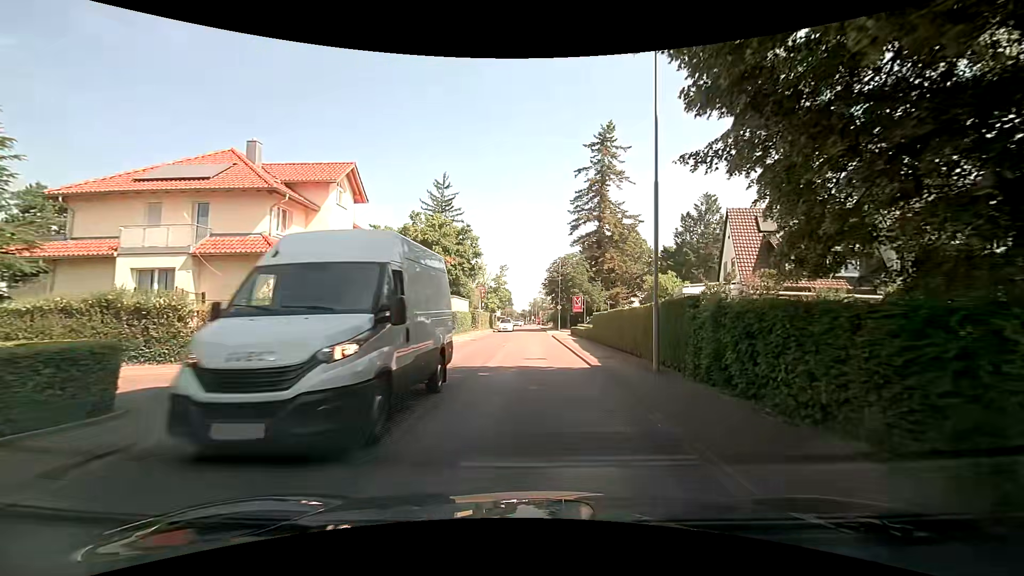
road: secondary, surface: paved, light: Day
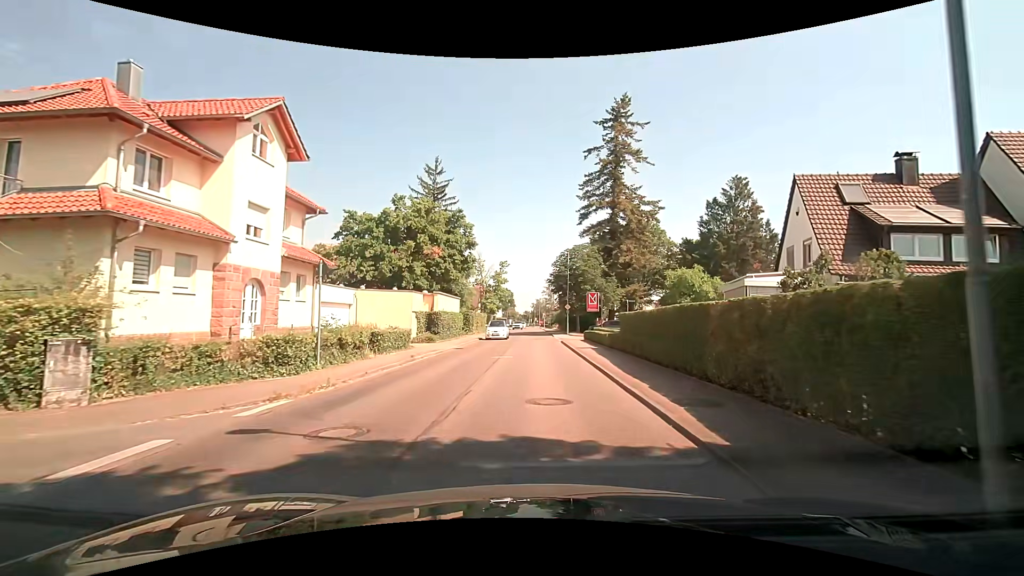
(-0.2, +8.3) m; -1°
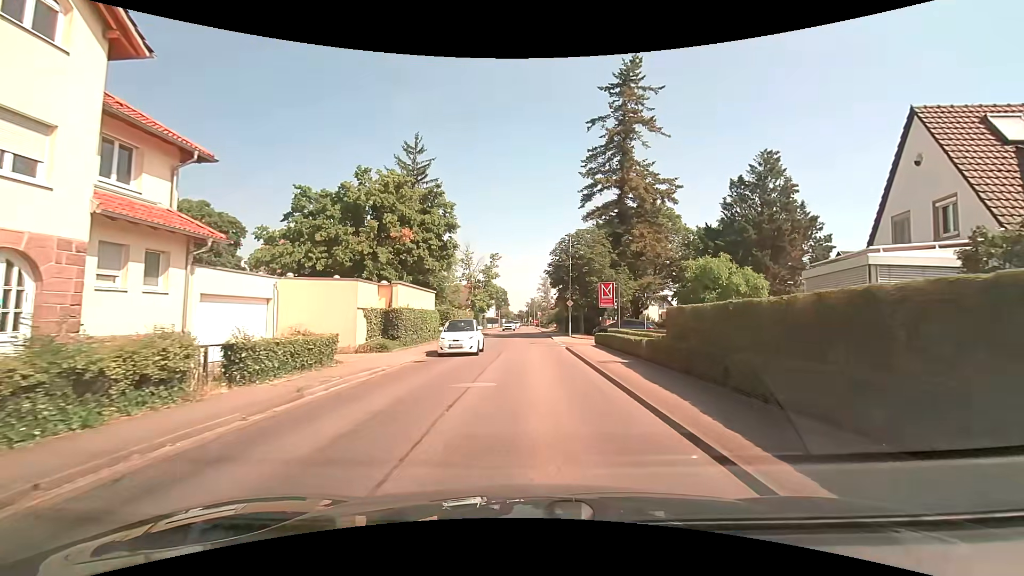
(0.0, +8.6) m; 0°
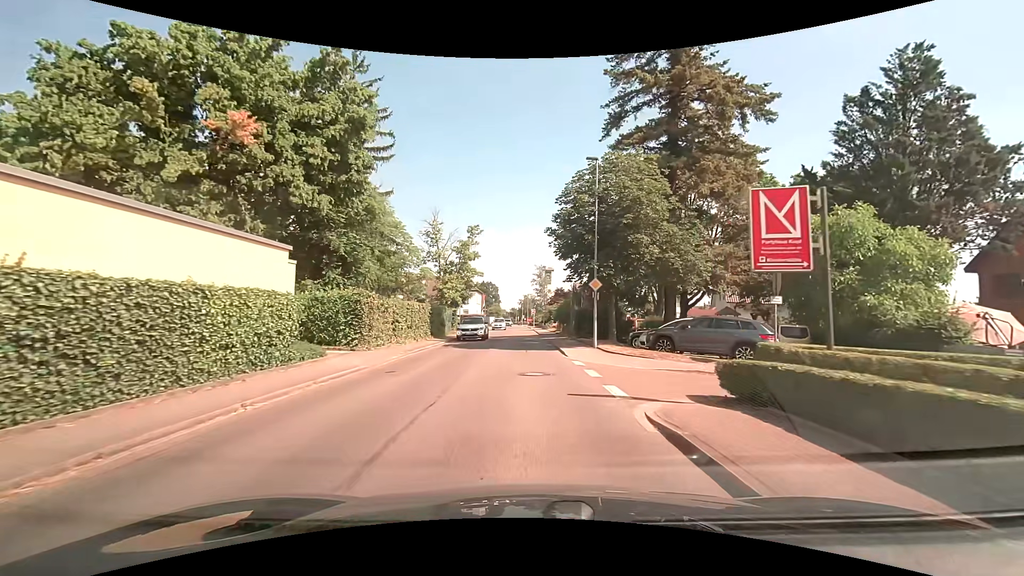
(+0.1, +19.1) m; 0°
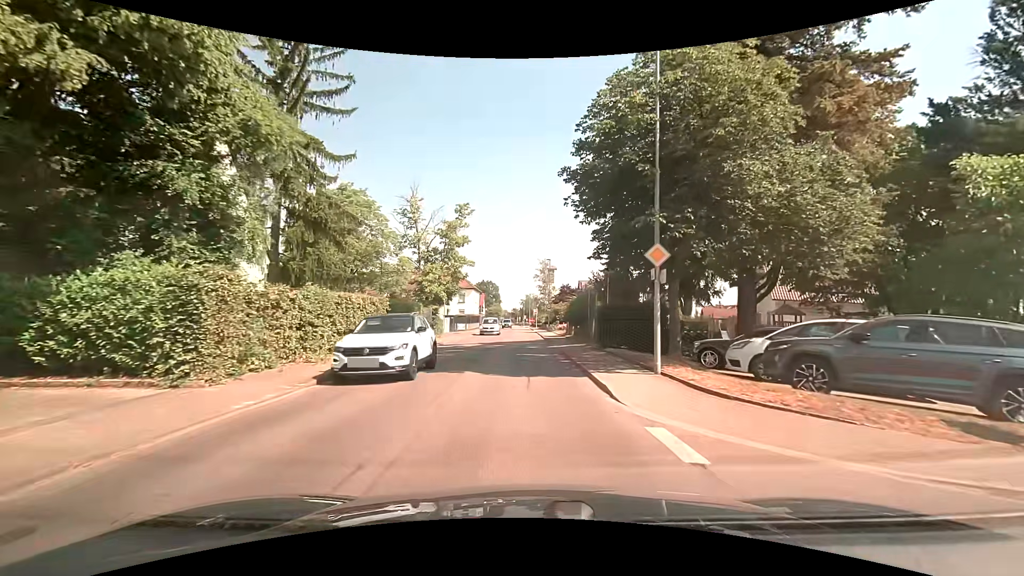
(0.0, +9.7) m; -1°
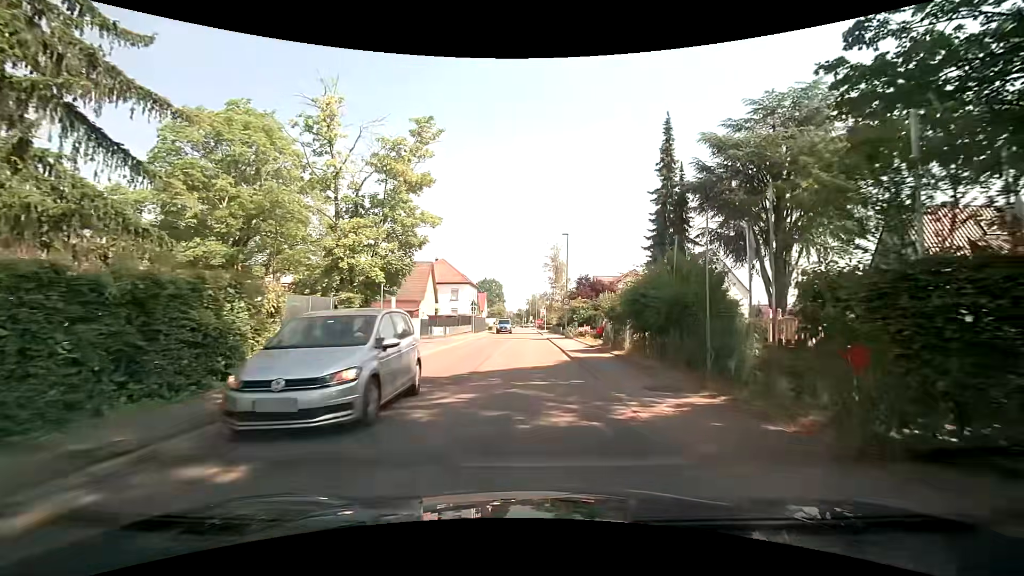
(-0.1, +17.4) m; +1°
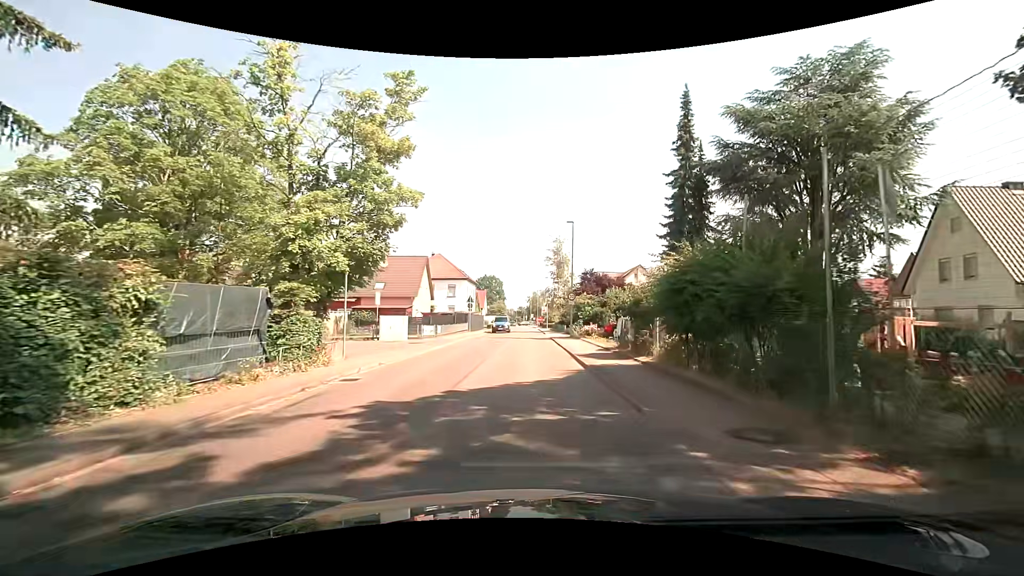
(-0.1, +4.0) m; -2°
(0, +10) (0, +20) (0, +30) (0, +40) (+1, +50) (+1, +60) (+1, +70) (+1, +80) (+1, +90) (+1, +100) m
